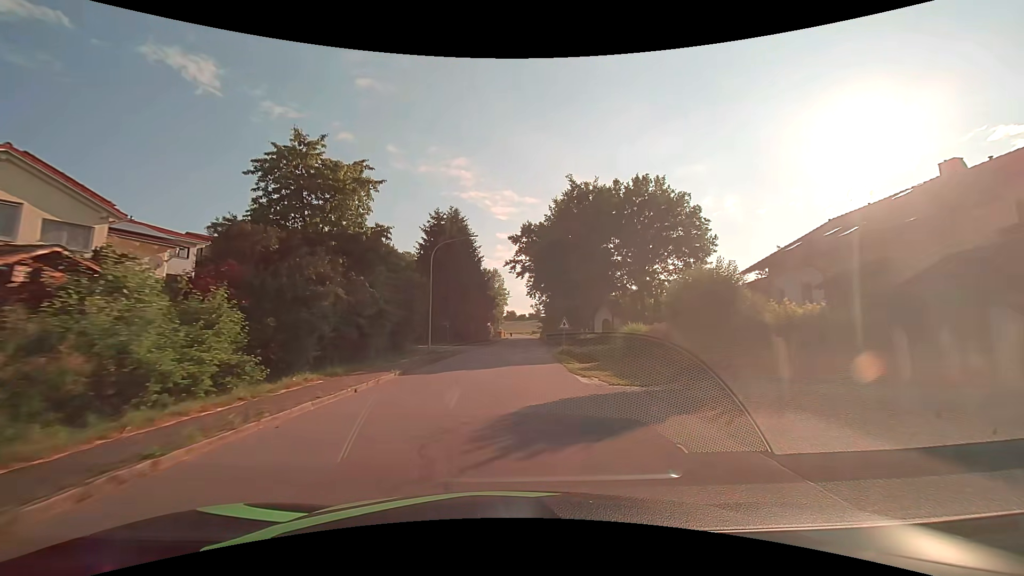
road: tertiary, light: Day
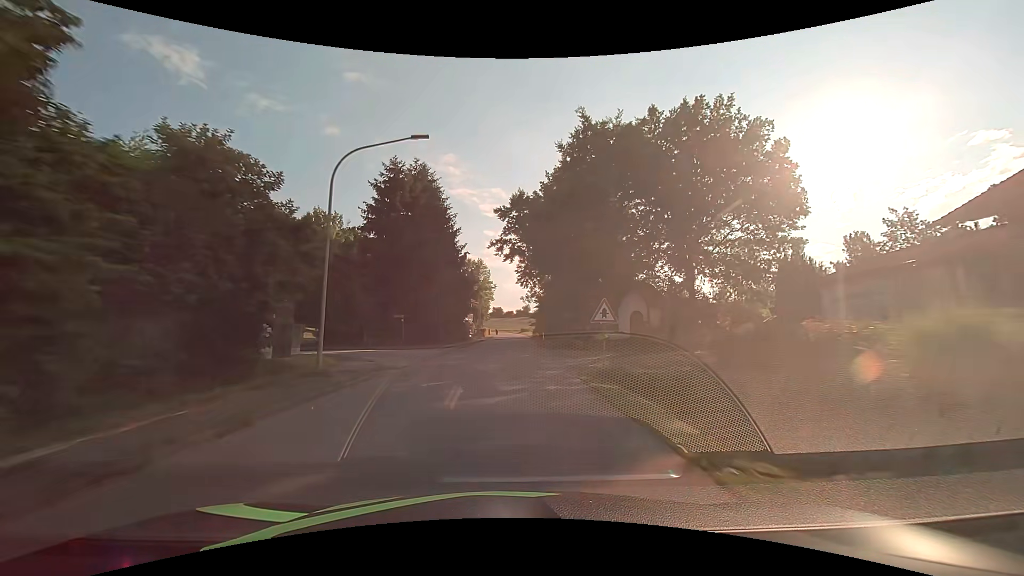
(+0.2, +16.4) m; +2°
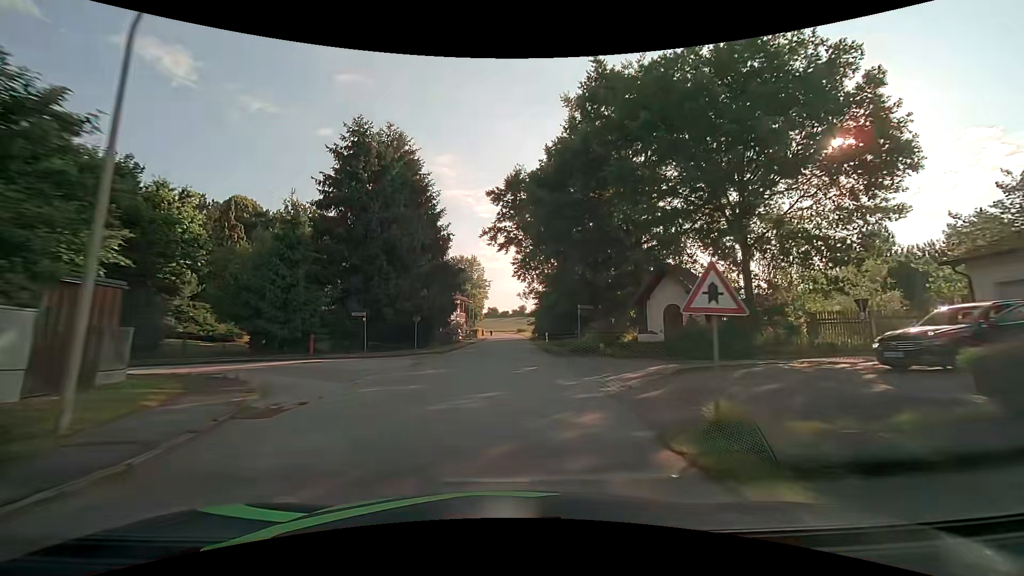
(0.0, +8.3) m; 0°
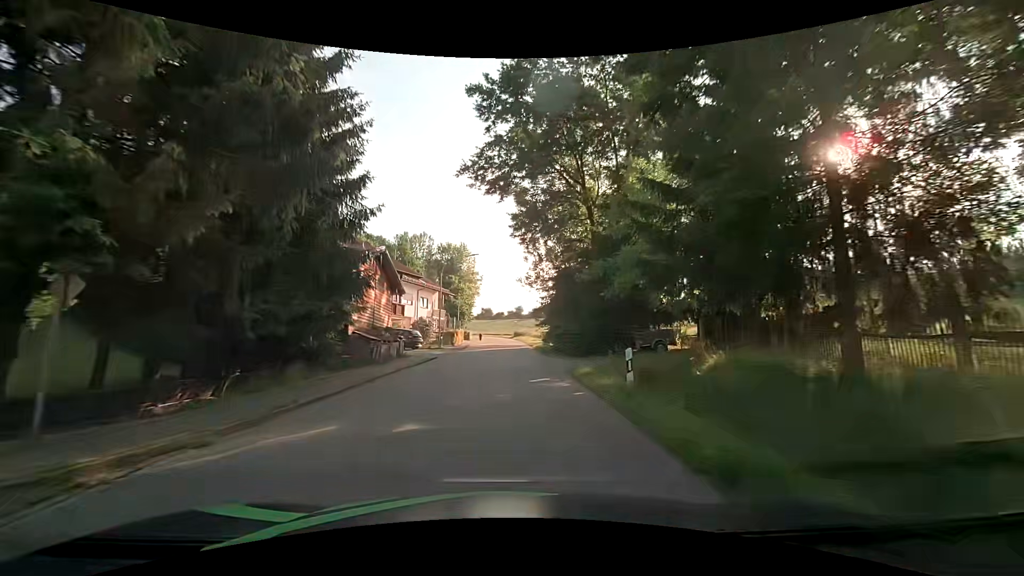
(+0.1, +24.0) m; 0°
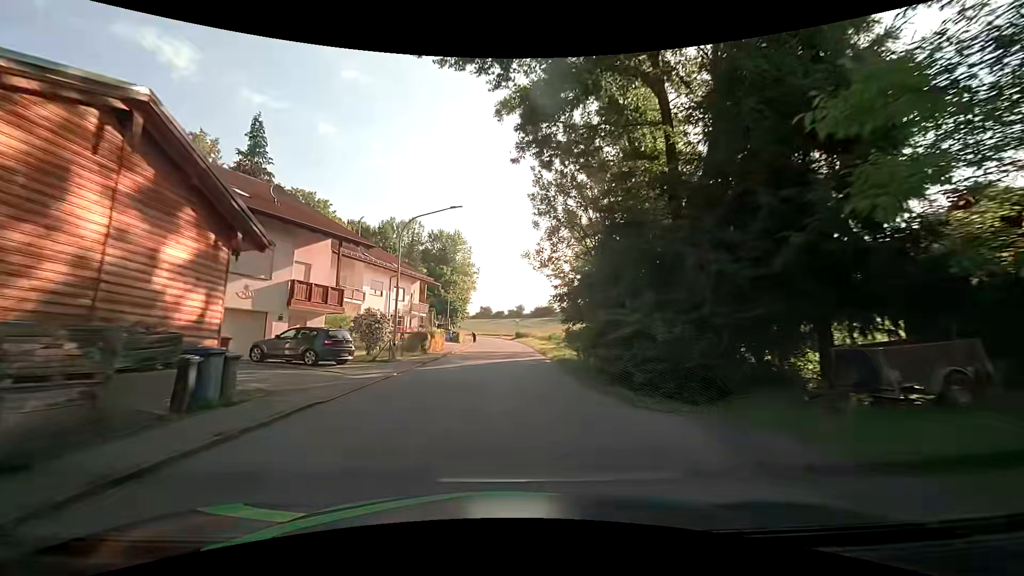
(+0.2, +15.4) m; 0°
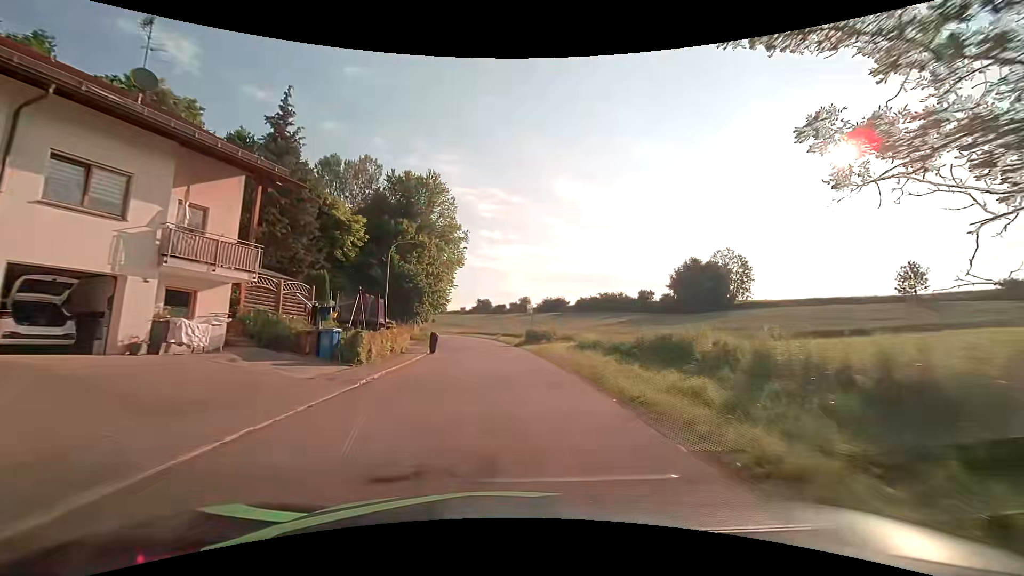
(-0.3, +37.9) m; -1°
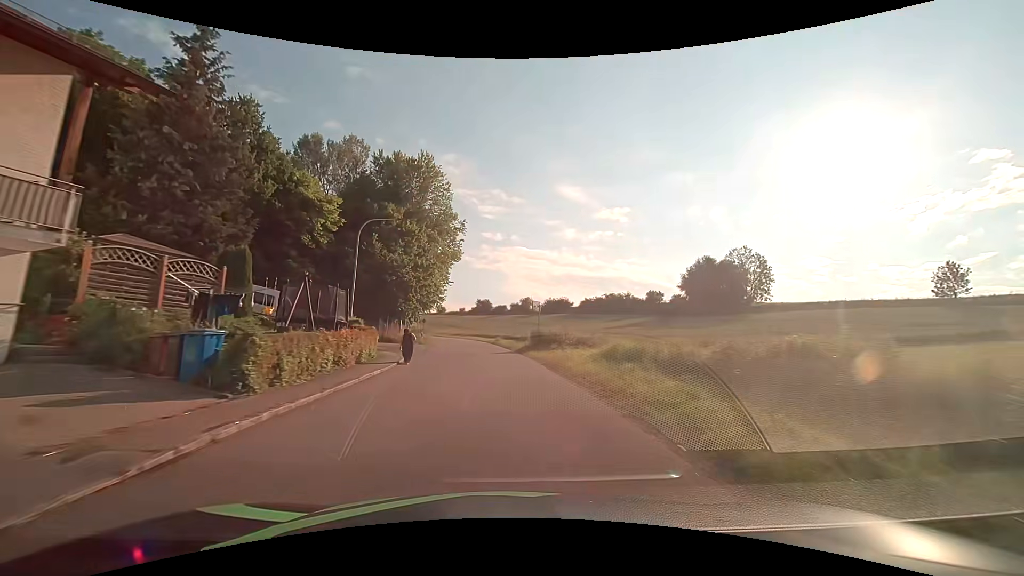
(0.0, +7.6) m; 0°
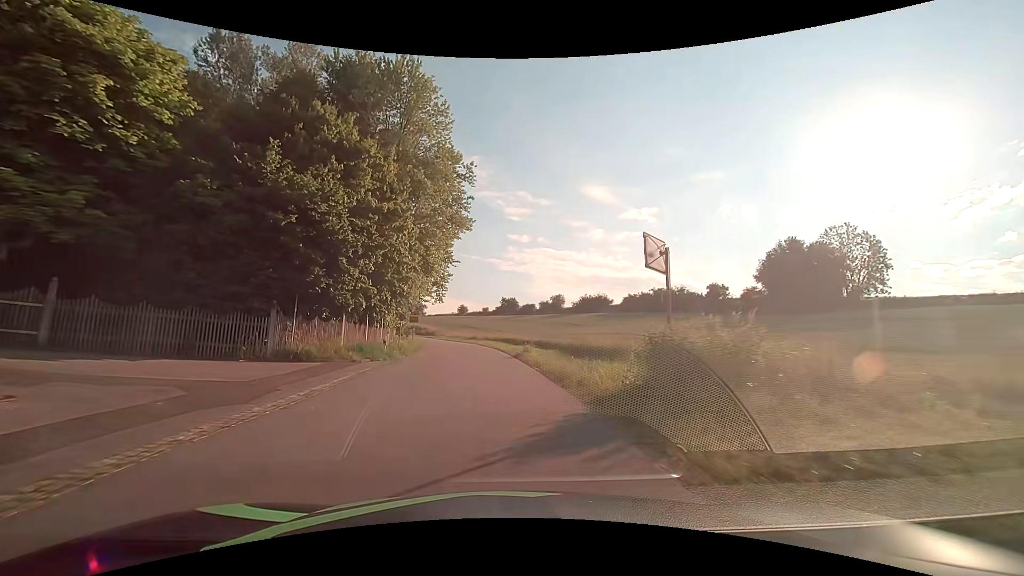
(-0.4, +22.8) m; -3°
(0, +10) (-1, +20) (-2, +30) (-3, +40) (-4, +50) (-6, +60) (-8, +69) (-11, +79) (-14, +89) (-17, +98) m
